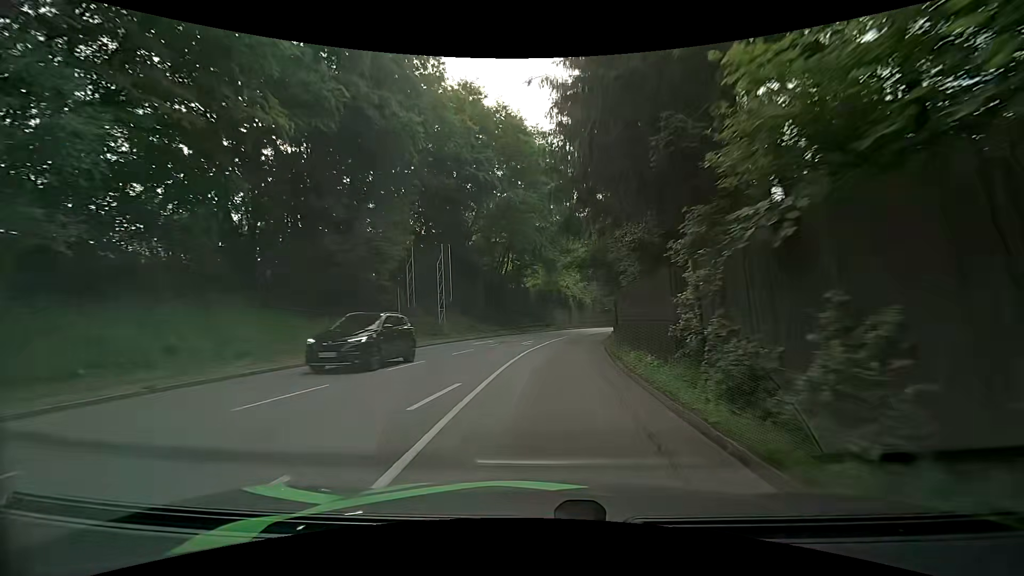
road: primary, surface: asphalt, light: Day
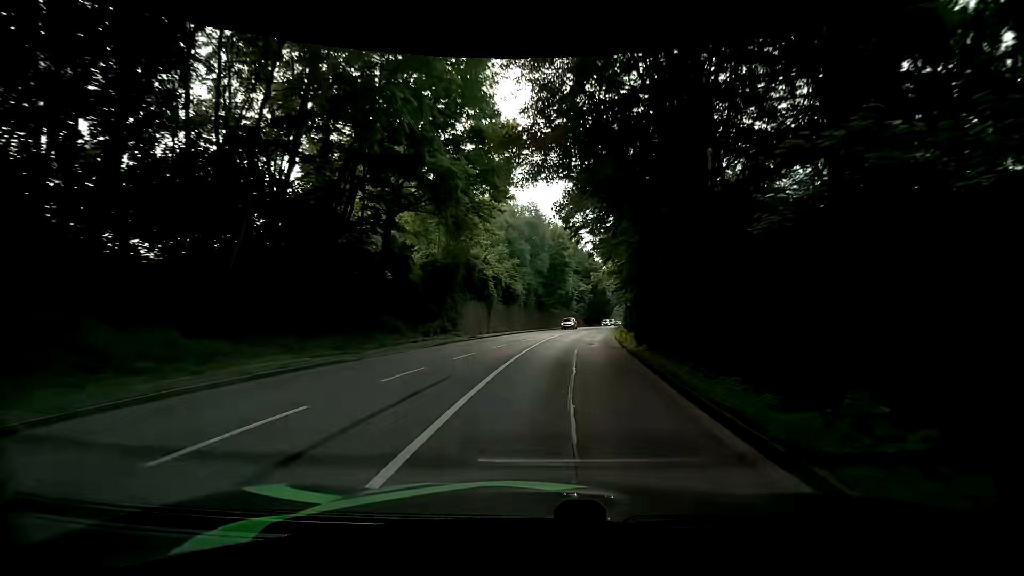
(+2.0, +32.7) m; +9°
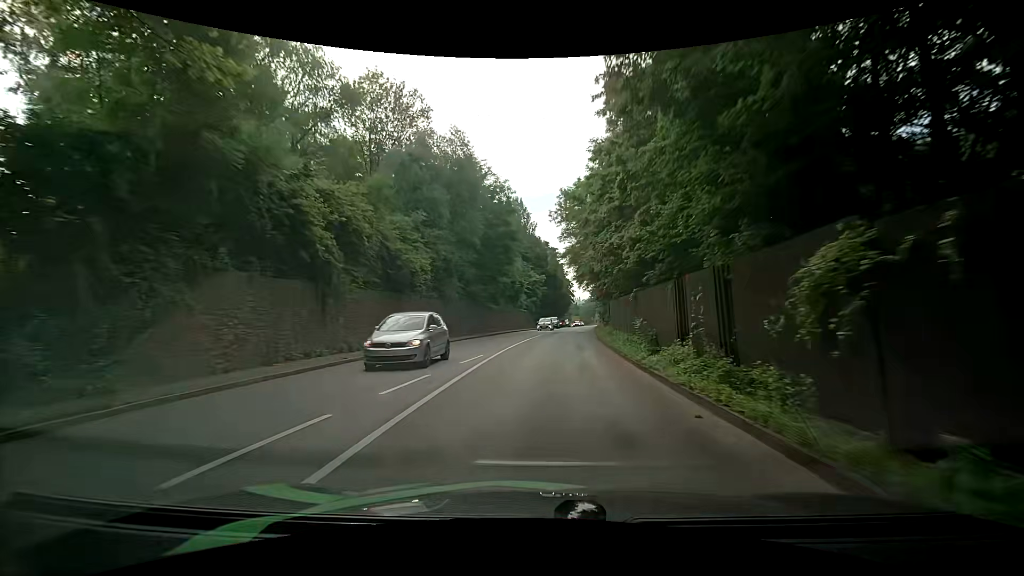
(+1.4, +25.2) m; +6°
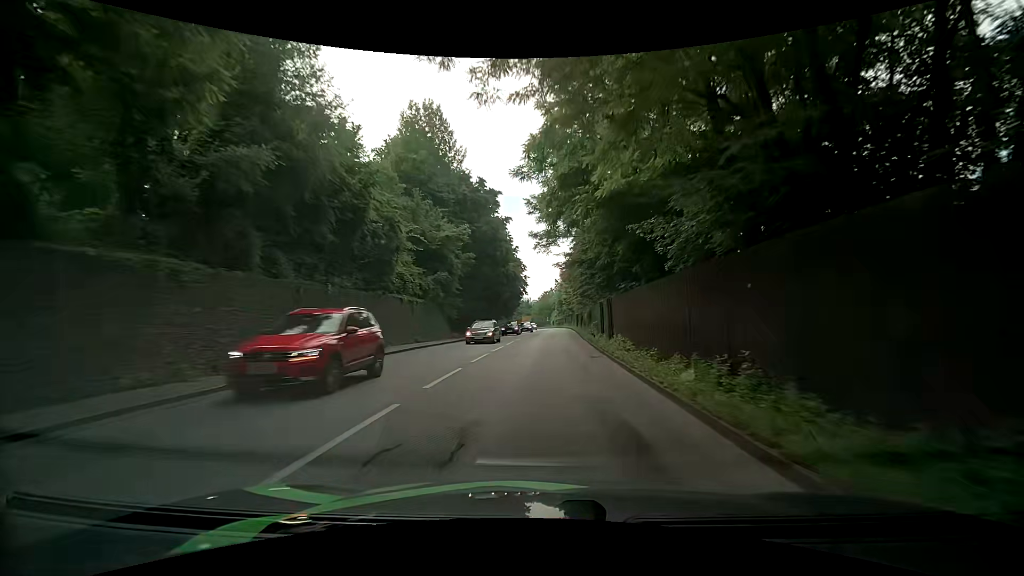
(+2.2, +43.3) m; +6°
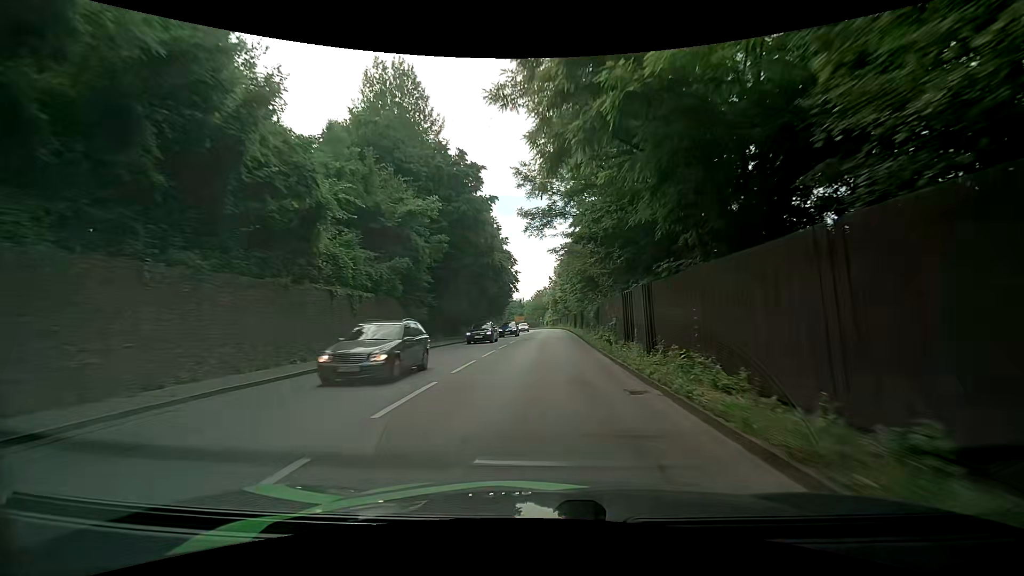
(0.0, +8.9) m; 0°
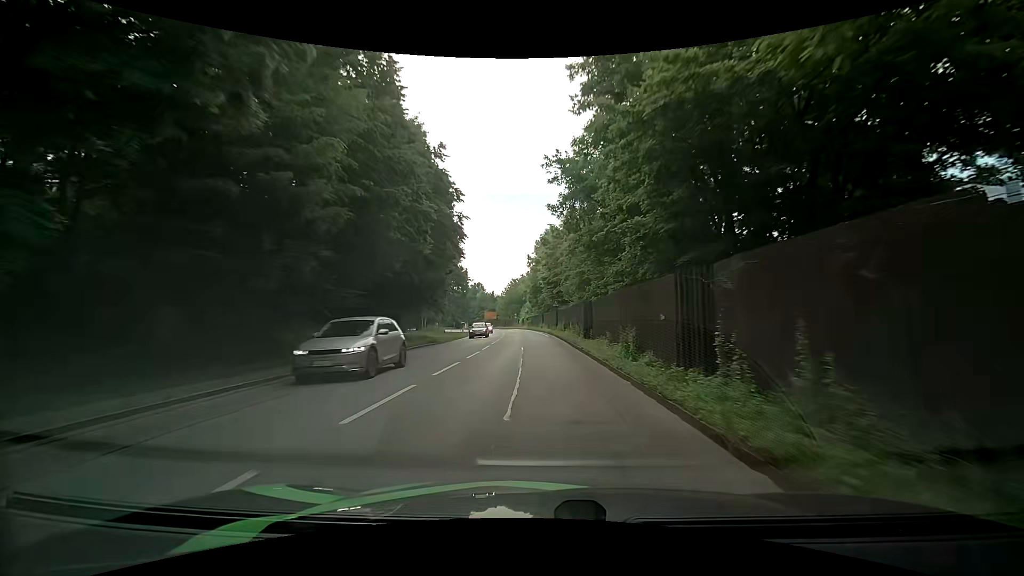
(+0.8, +36.6) m; +3°
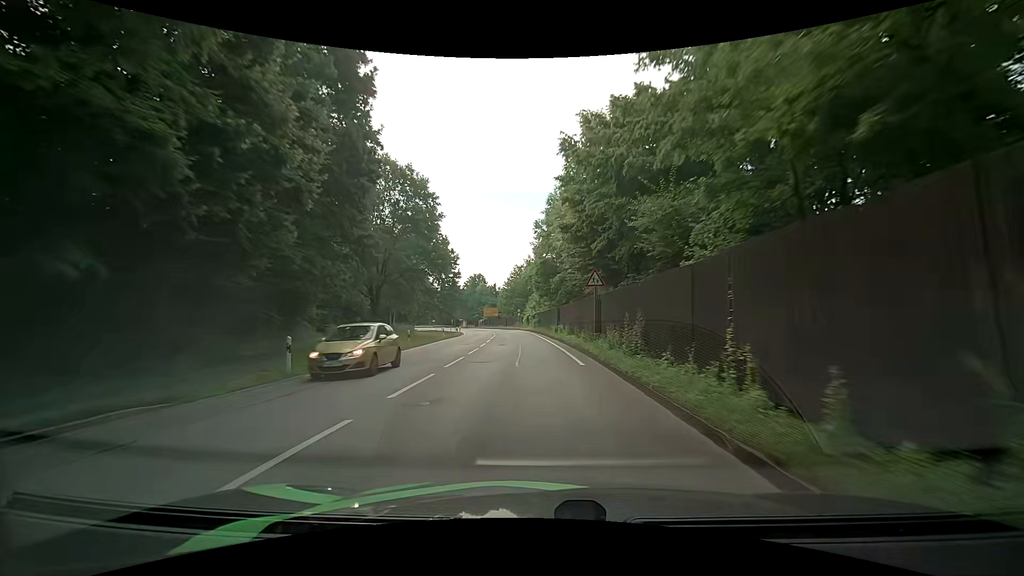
(-0.5, +27.9) m; -2°
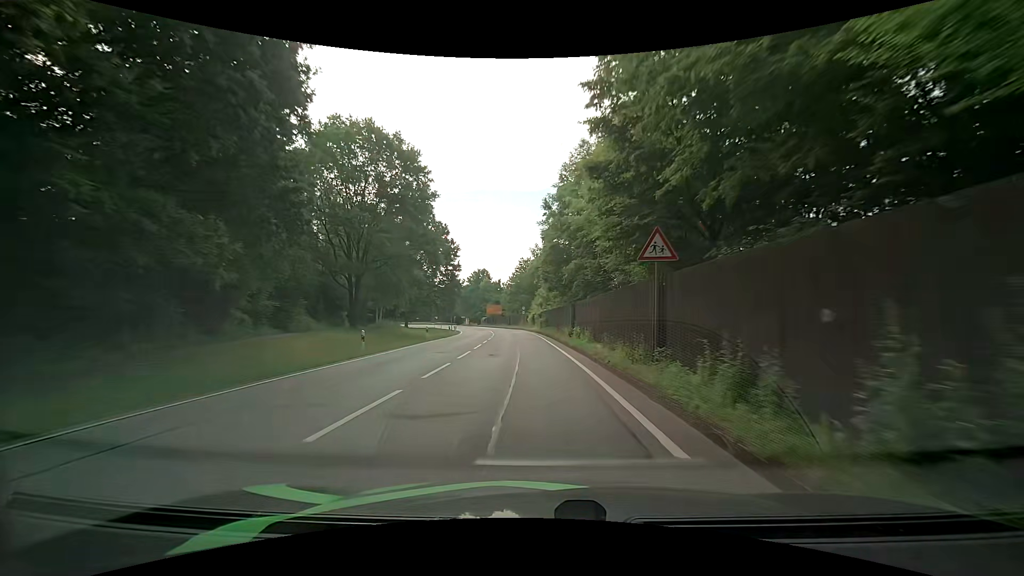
(-0.1, +9.4) m; -1°
(0, +10) (0, +20) (-1, +30) (-1, +40) (-2, +50) (-3, +60) (-4, +70) (-5, +80) (-7, +90) (-9, +99) m
